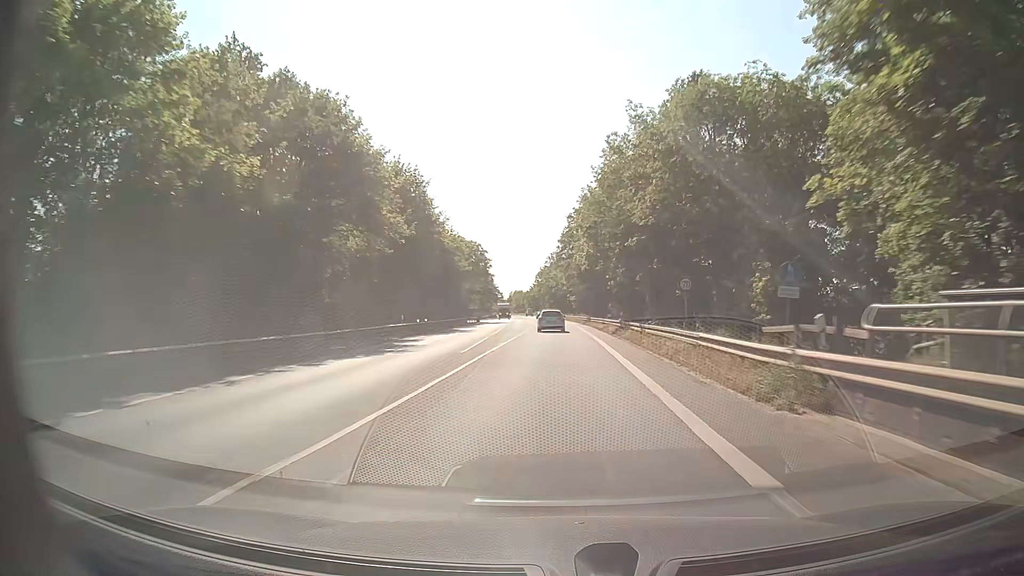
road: secondary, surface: asphalt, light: Day
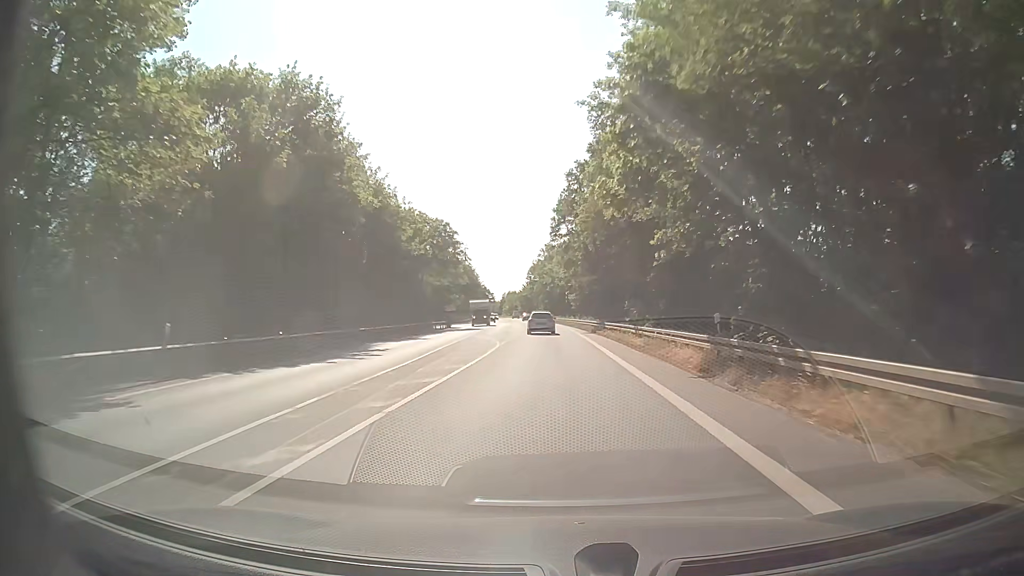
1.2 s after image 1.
(0.0, +25.3) m; 0°
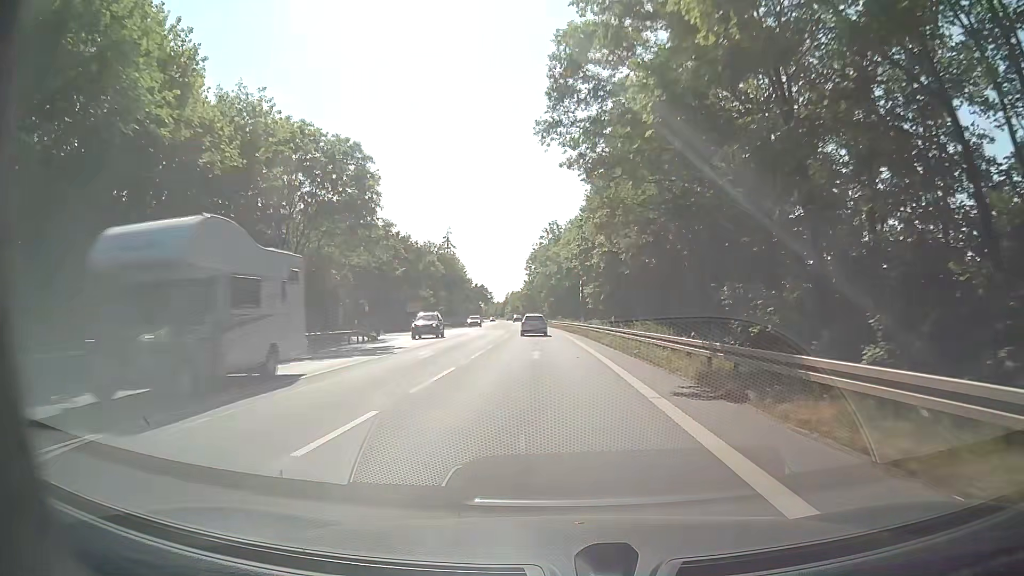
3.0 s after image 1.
(0.0, +35.2) m; 0°
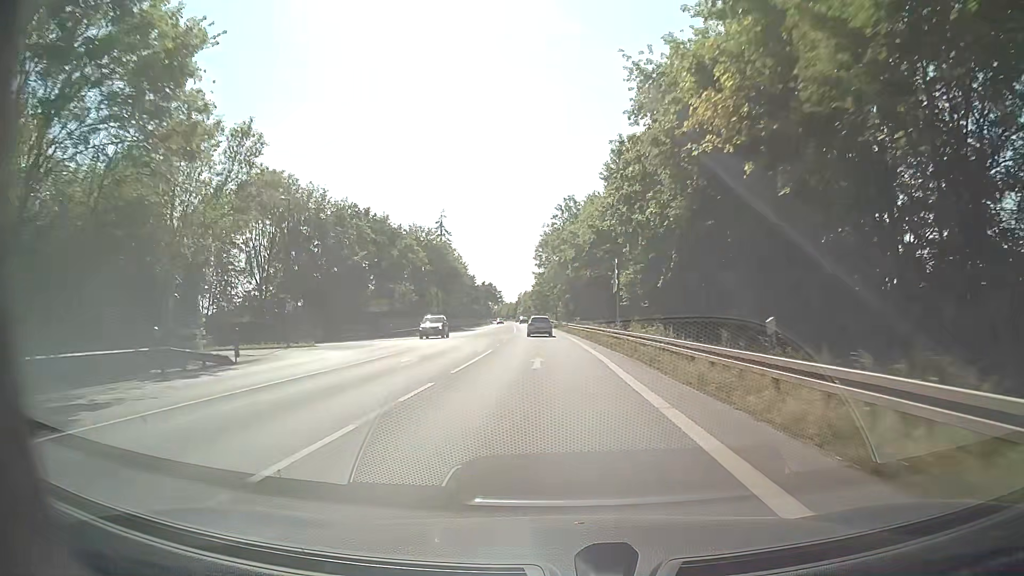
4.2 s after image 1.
(-0.3, +22.7) m; -1°
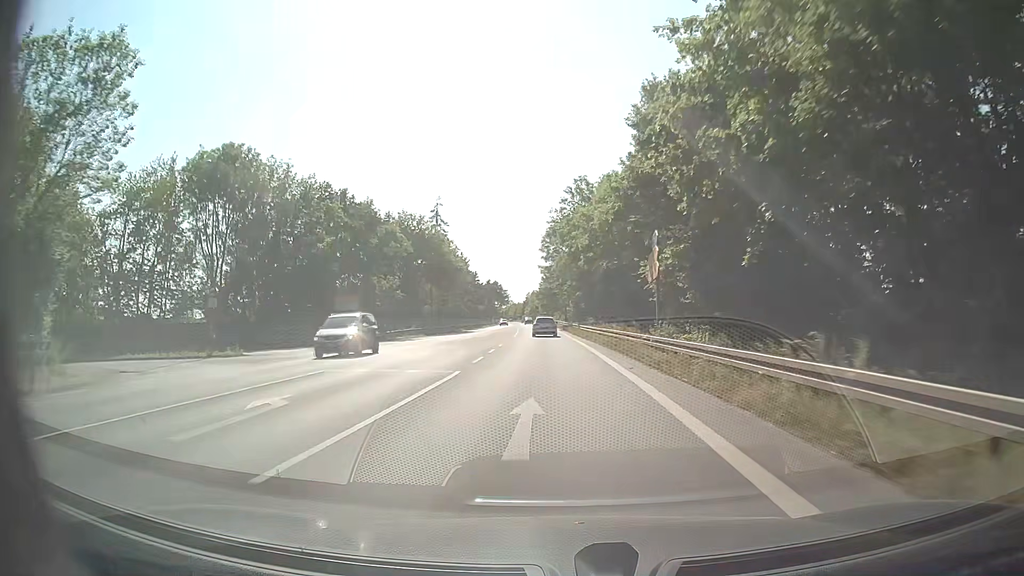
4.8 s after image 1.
(-0.1, +11.5) m; 0°
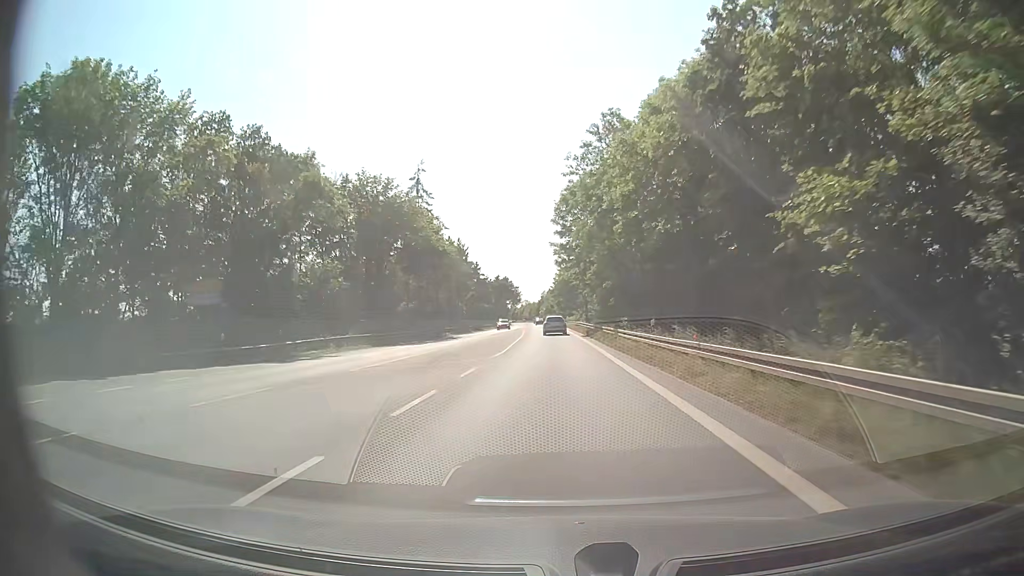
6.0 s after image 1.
(-0.5, +22.9) m; -2°
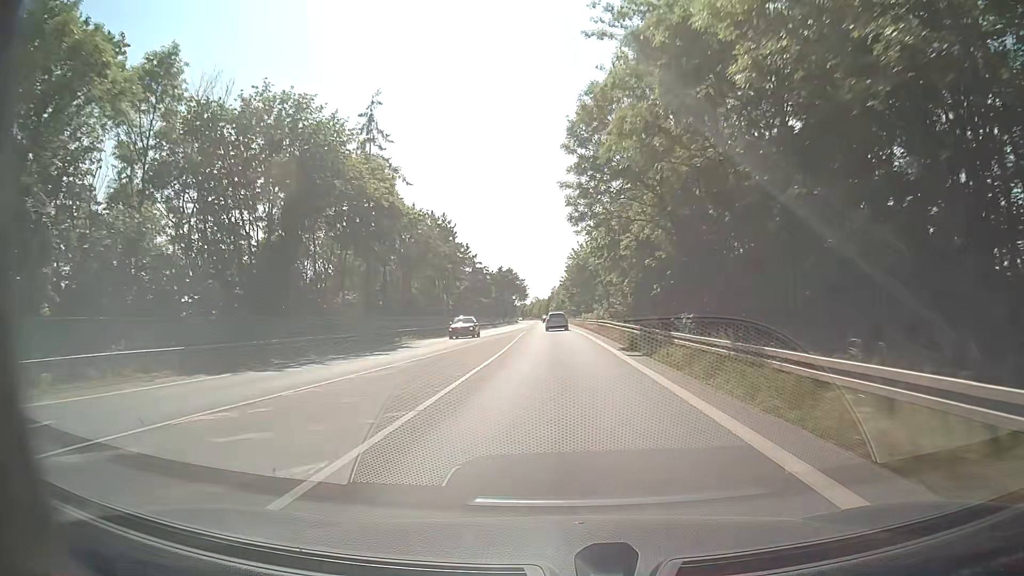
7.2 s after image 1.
(-0.3, +22.9) m; -1°
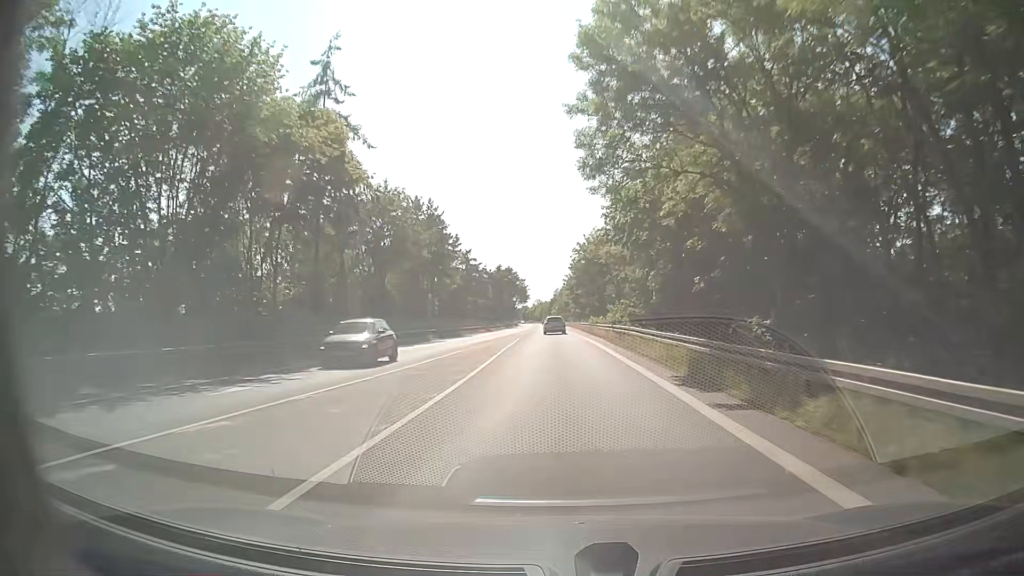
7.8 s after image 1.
(0.0, +11.5) m; 0°
(0, +10) (0, +20) (0, +30) (0, +40) (0, +50) (-1, +60) (-1, +70) (-1, +80) (-1, +90) (-1, +100) m
